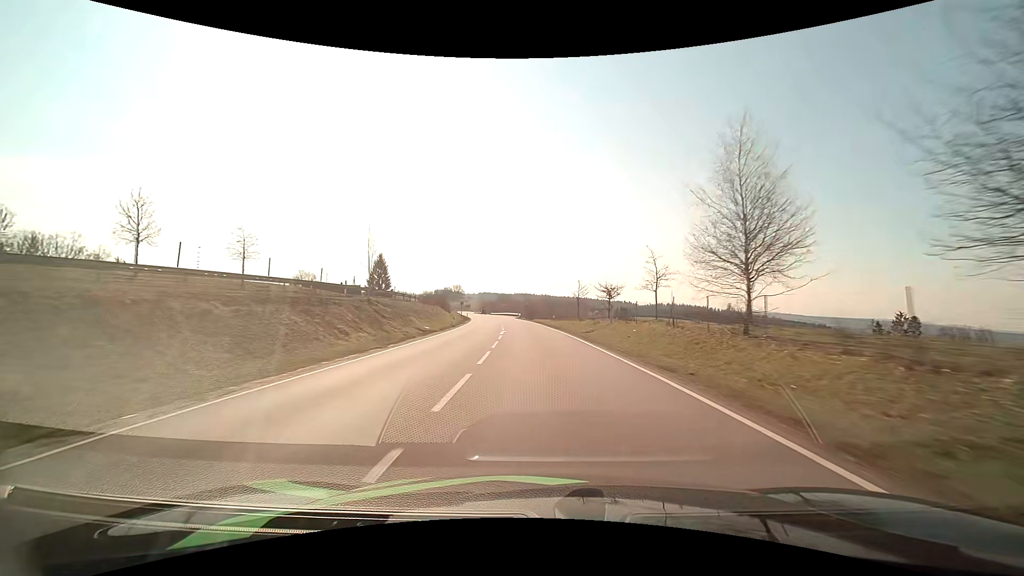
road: primary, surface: asphalt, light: Day
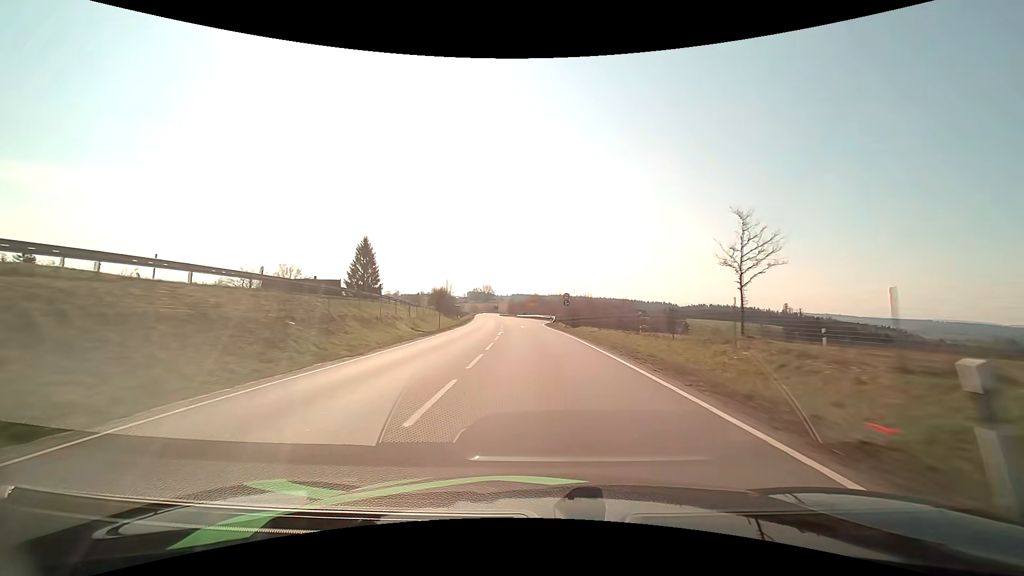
(-1.5, +43.4) m; -4°
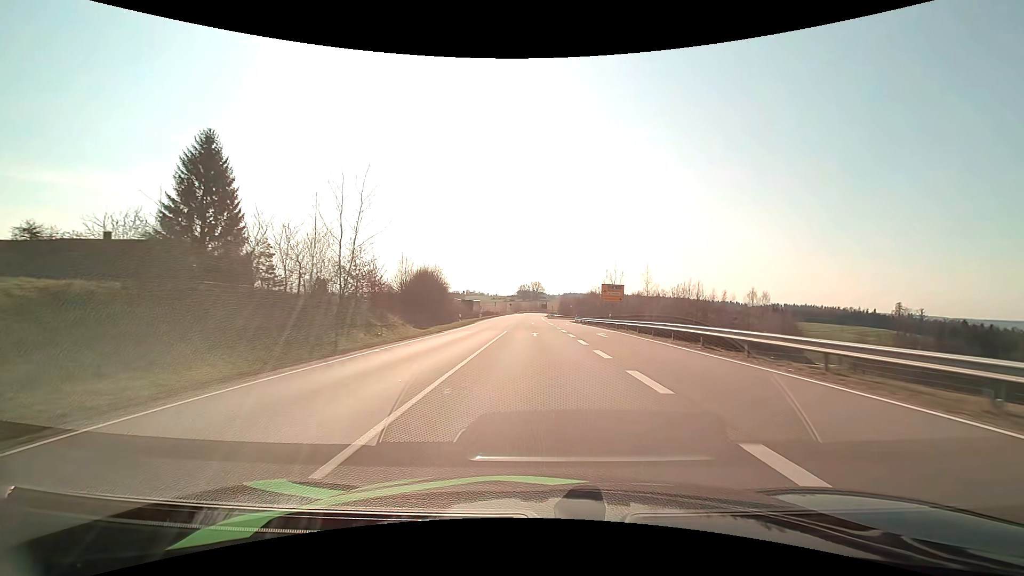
(-3.9, +73.4) m; -6°
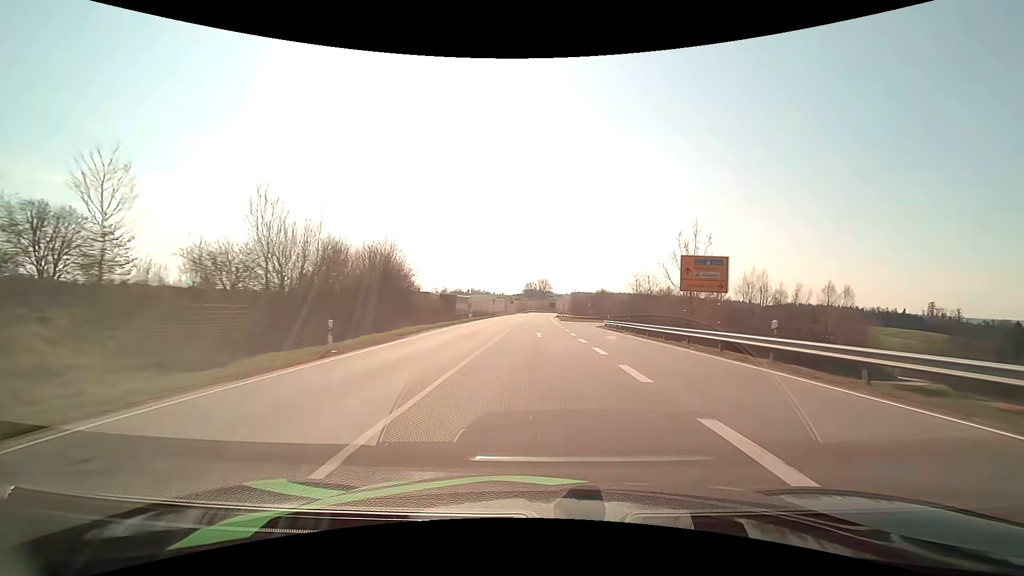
(-0.3, +29.1) m; -1°
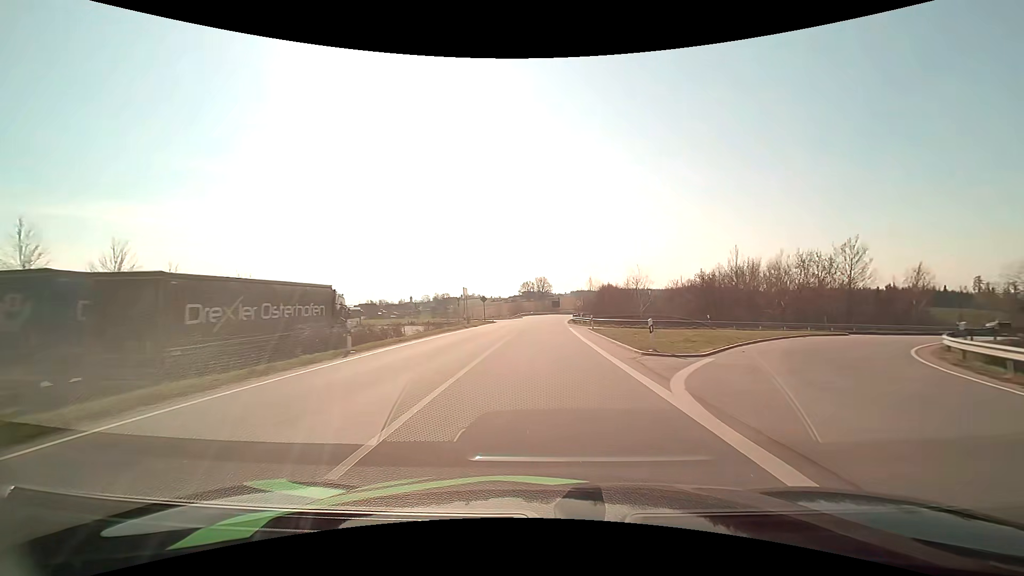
(+0.1, +57.5) m; 0°
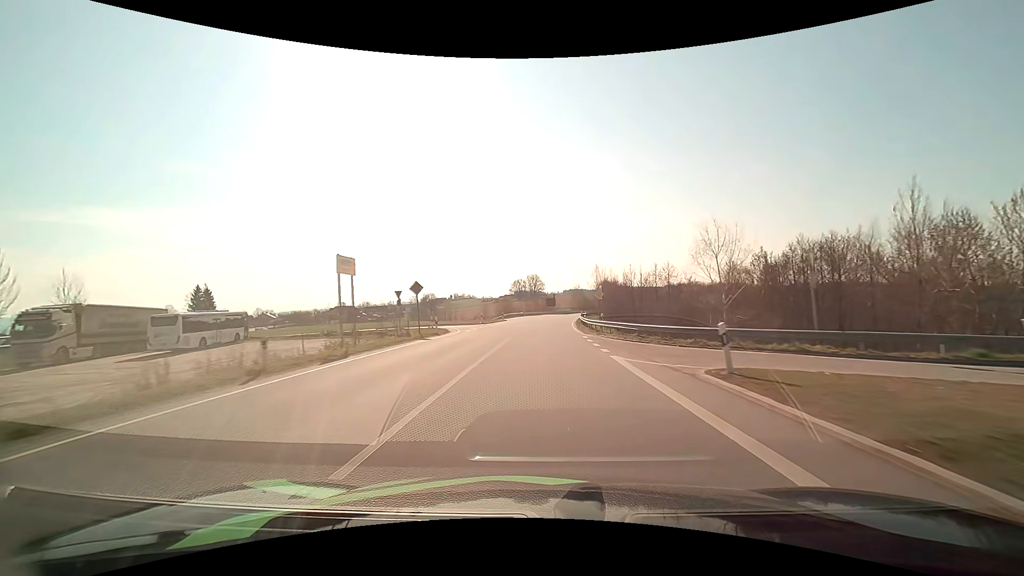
(+0.2, +28.7) m; +1°
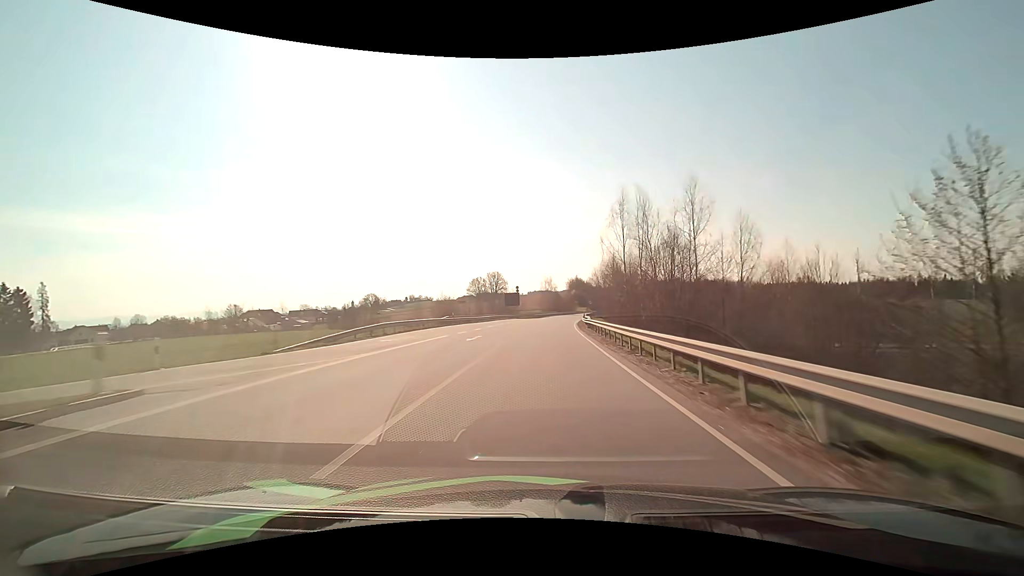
(+1.9, +58.0) m; +4°
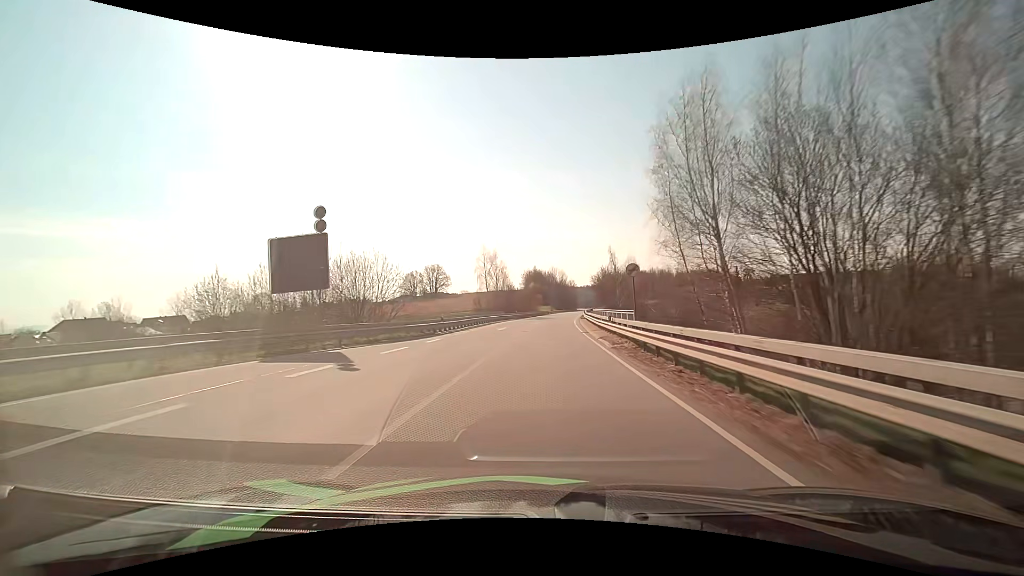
(+3.6, +73.5) m; +5°
(0, +10) (0, +20) (+1, +30) (+1, +40) (+2, +50) (+2, +60) (+3, +70) (+4, +80) (+5, +90) (+6, +100) m
